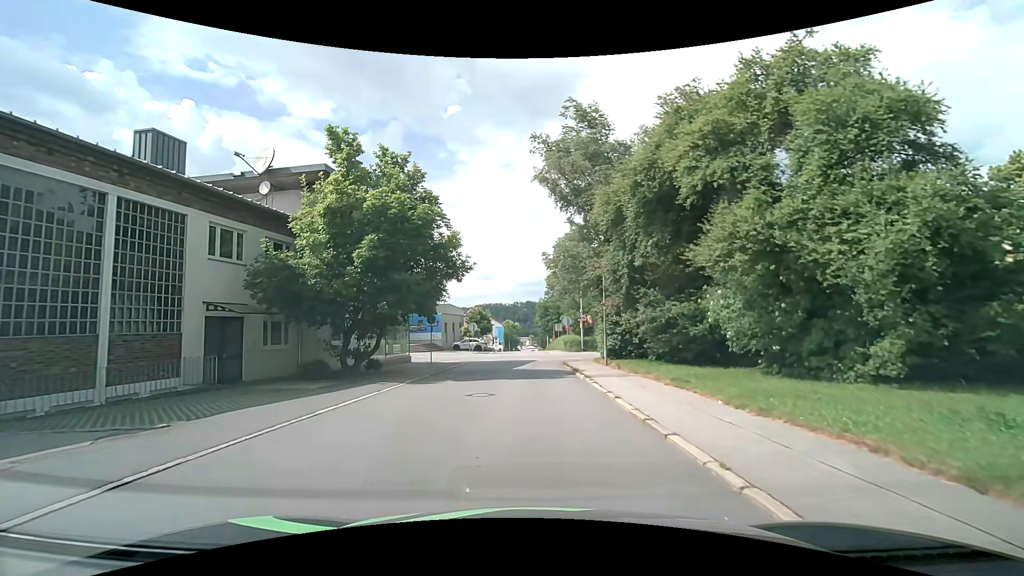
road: residential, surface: asphalt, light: Day
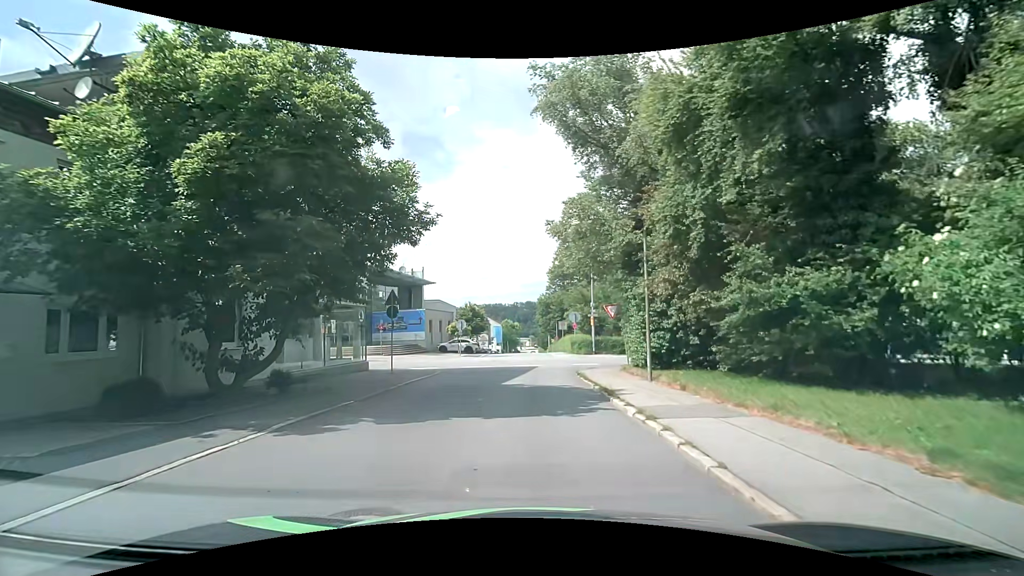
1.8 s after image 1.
(0.0, +8.9) m; 0°
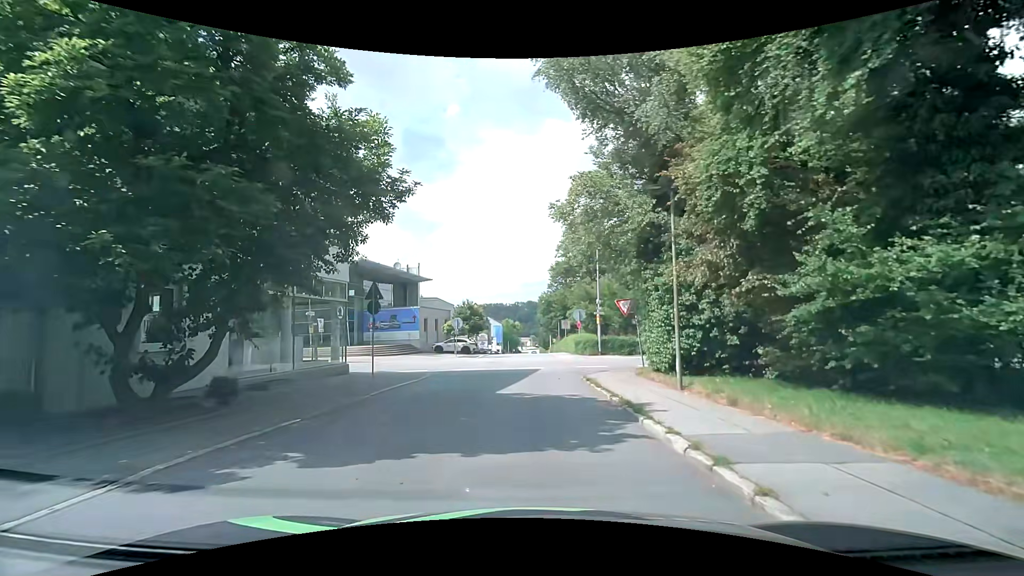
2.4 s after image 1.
(0.0, +2.9) m; 0°
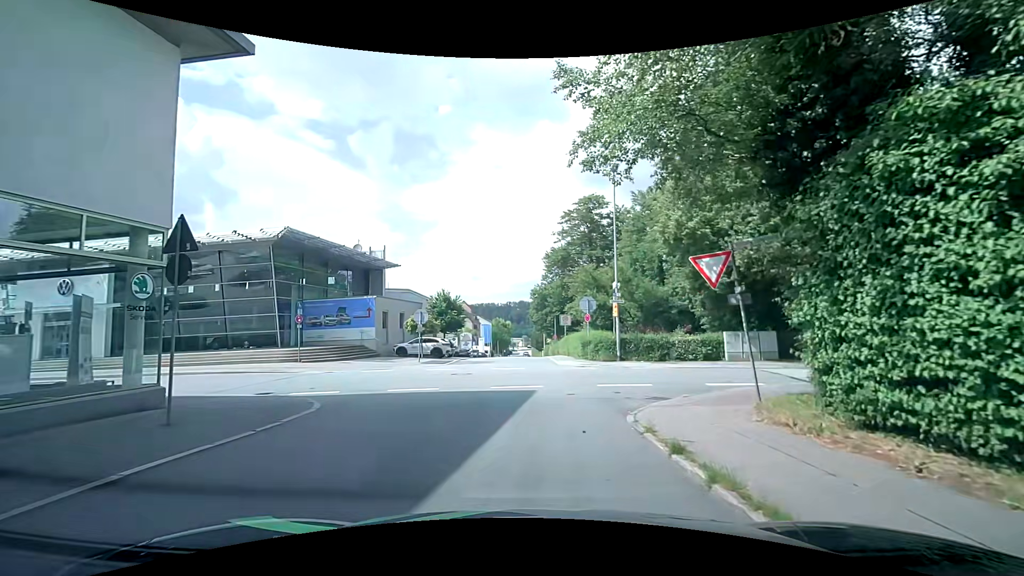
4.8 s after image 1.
(0.0, +10.8) m; +1°
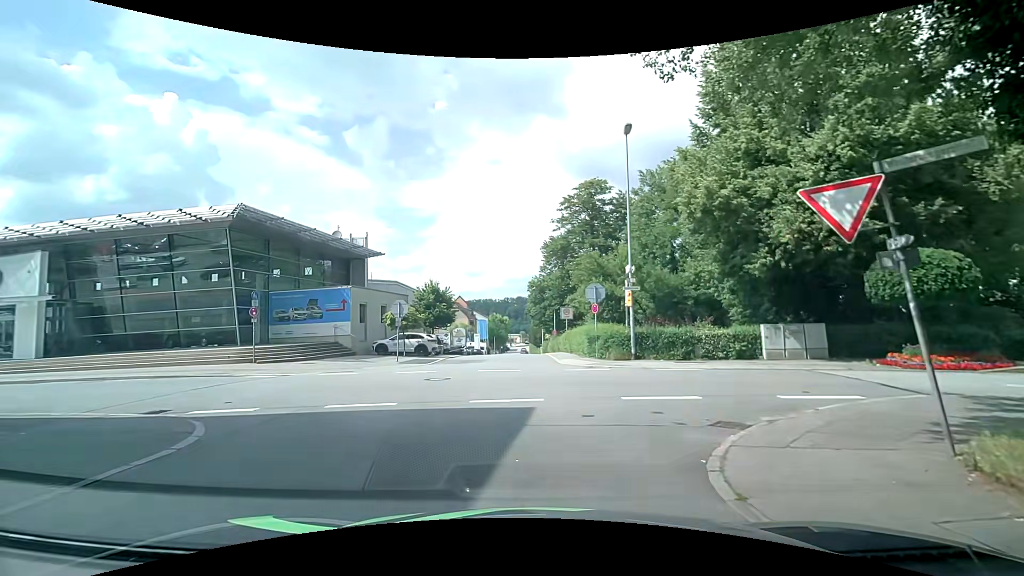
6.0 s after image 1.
(+0.1, +4.2) m; +1°
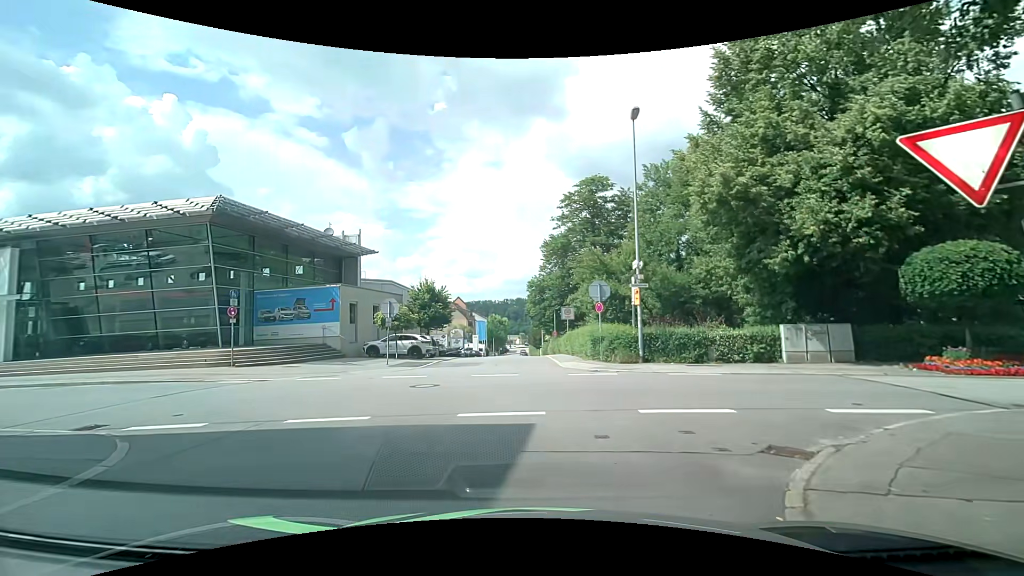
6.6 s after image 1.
(0.0, +1.6) m; -1°
